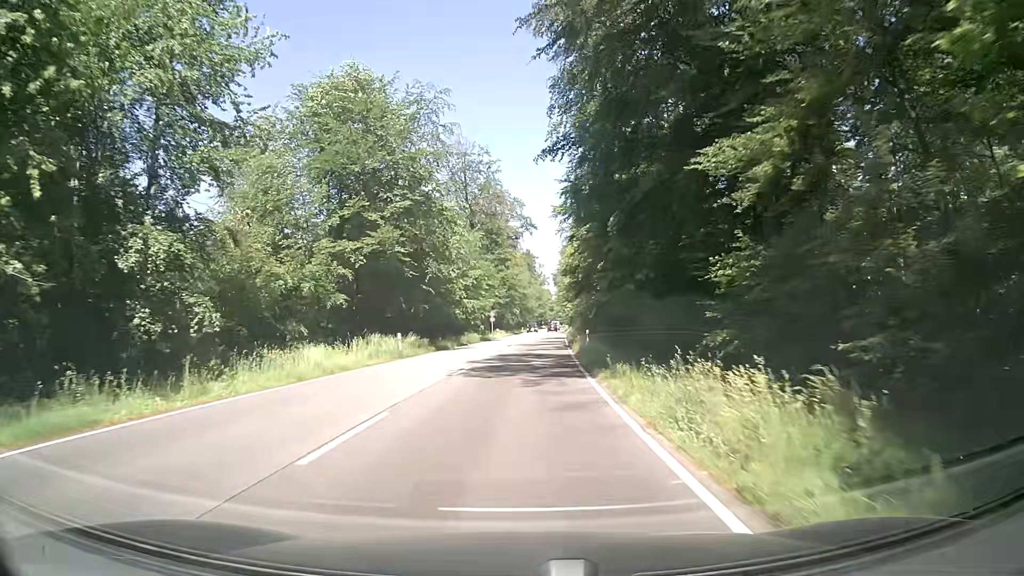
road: secondary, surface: asphalt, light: Day
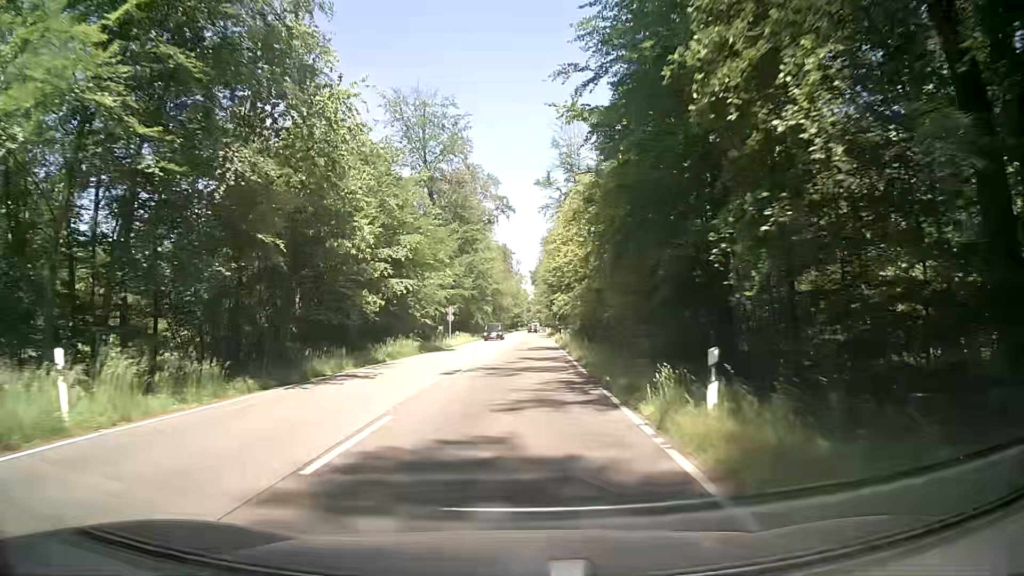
(+0.5, +24.3) m; +2°
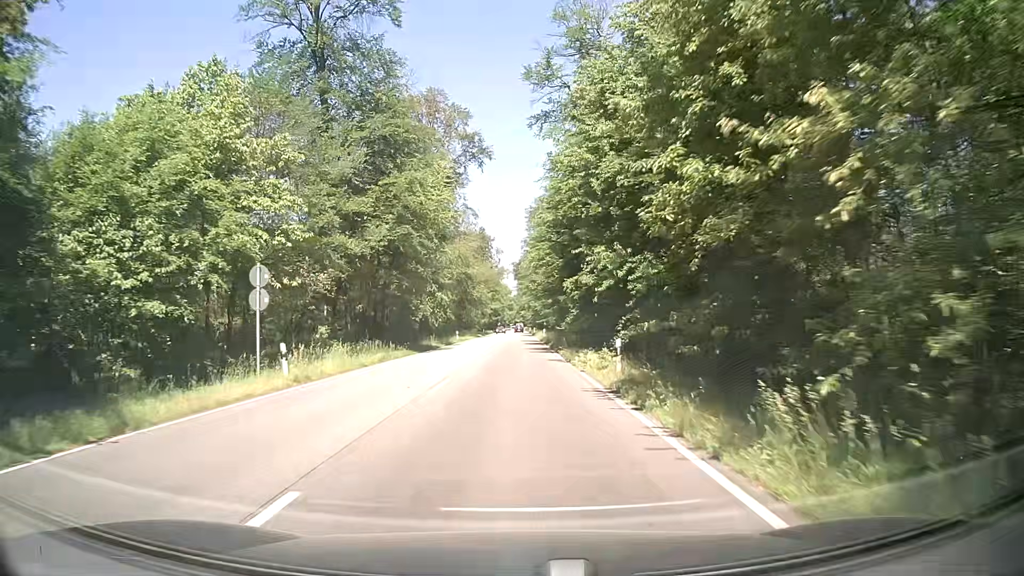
(+1.1, +40.4) m; +2°
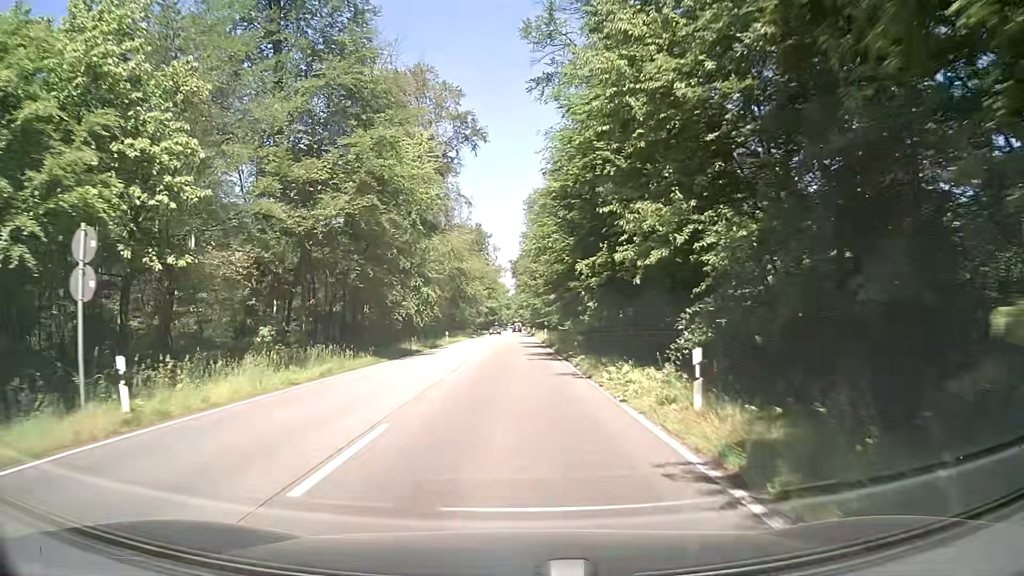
(0.0, +8.1) m; 0°
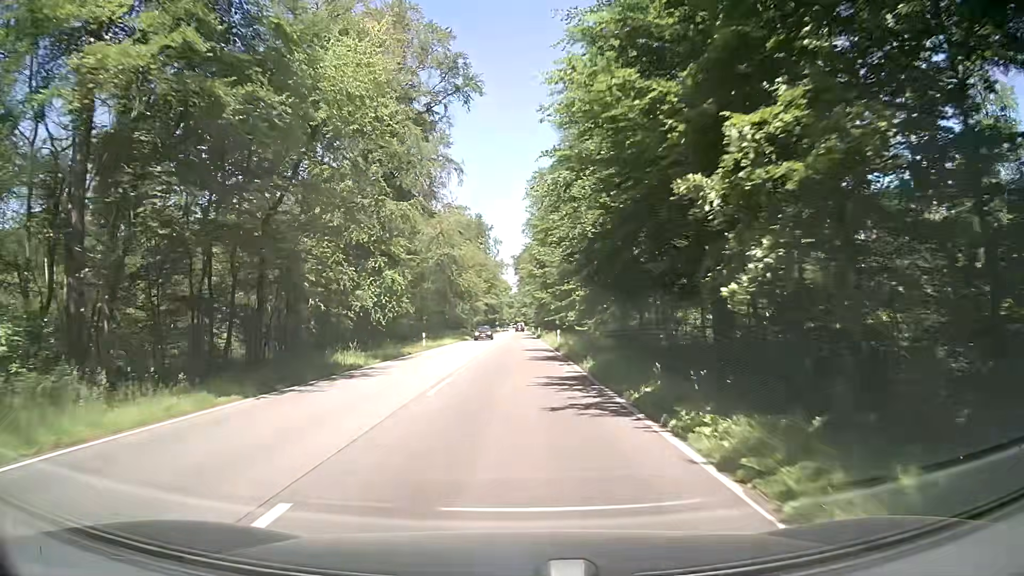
(+0.1, +16.2) m; 0°
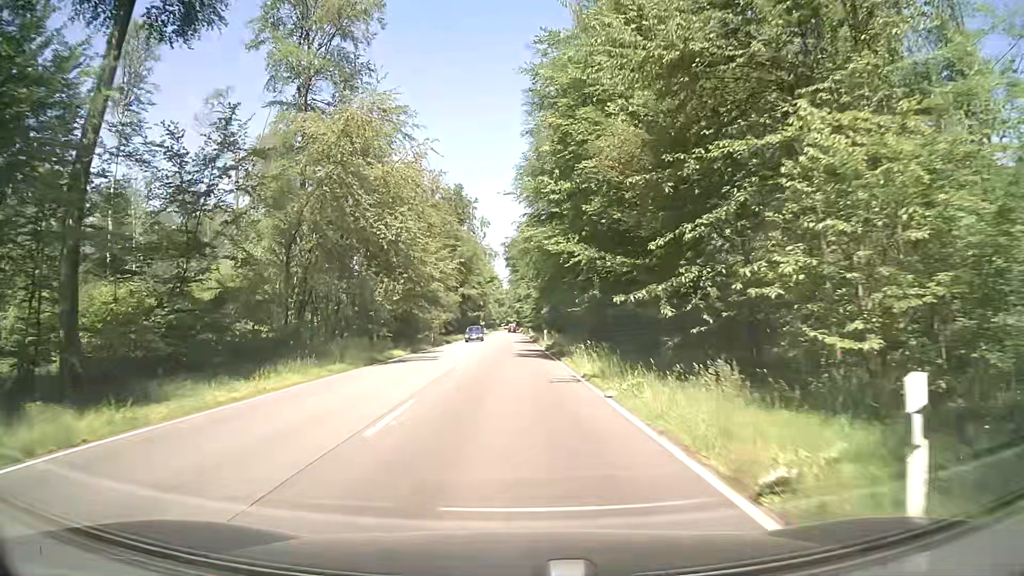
(+0.3, +40.6) m; +1°
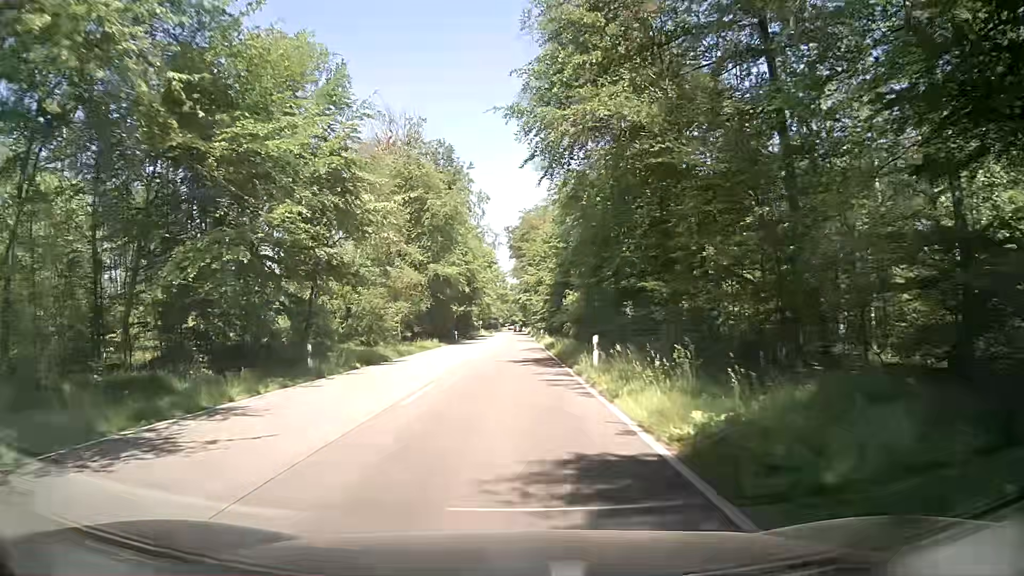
(-0.1, +32.4) m; 0°
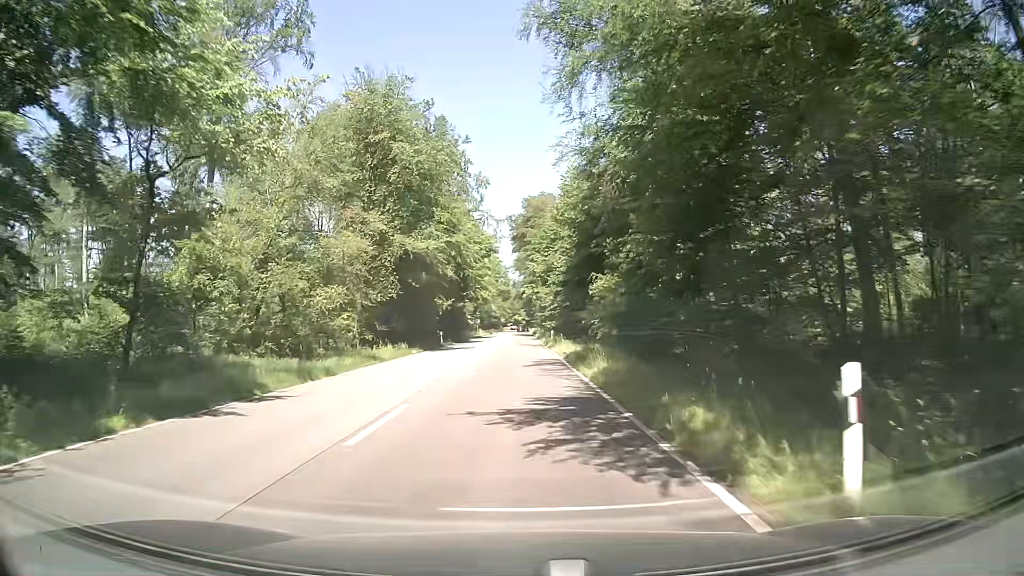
(-0.1, +16.1) m; 0°
(0, +10) (0, +20) (0, +30) (0, +40) (0, +50) (0, +60) (0, +70) (0, +80) (0, +90) (0, +100) m
